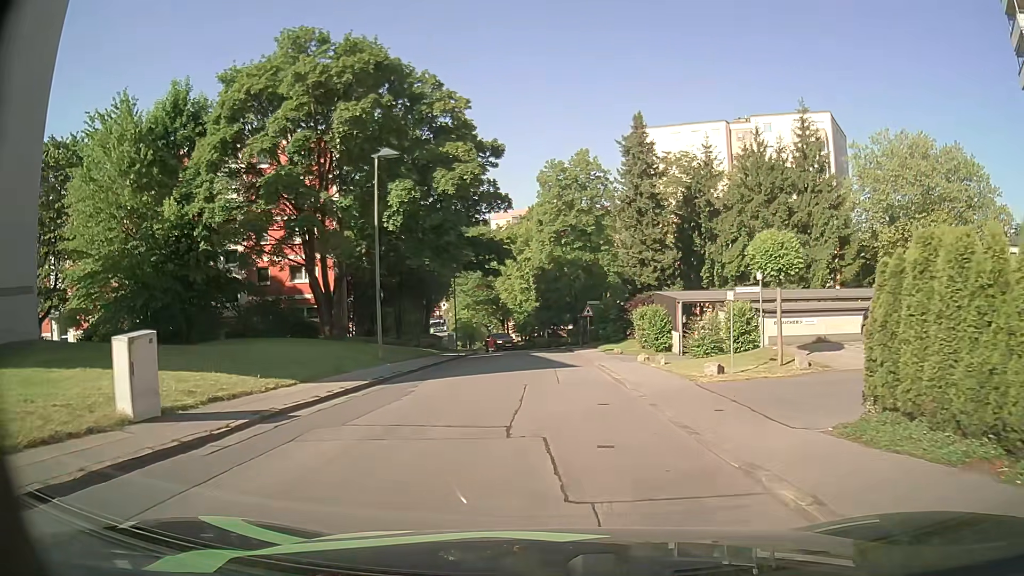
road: residential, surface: asphalt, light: Day
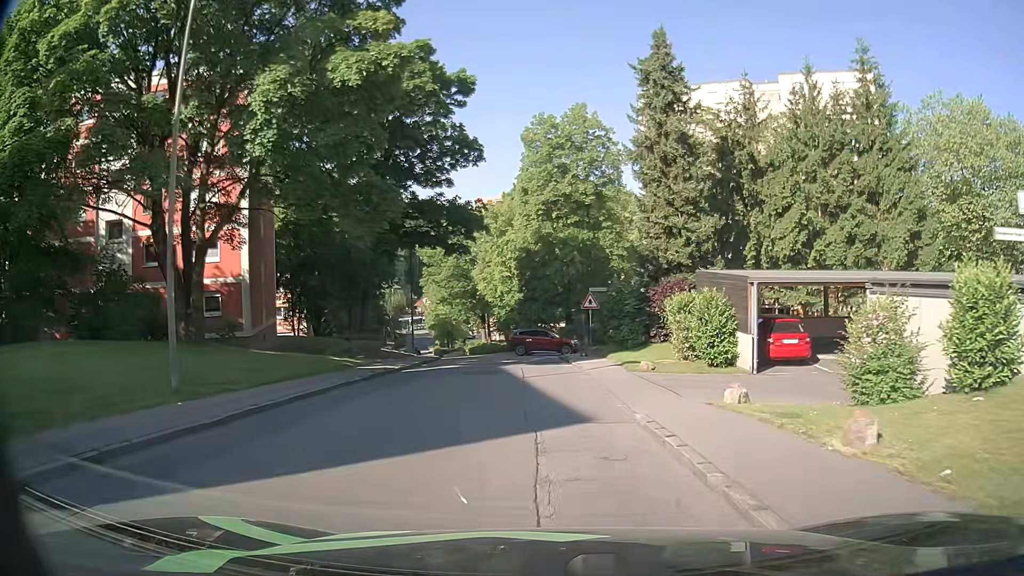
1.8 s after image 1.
(-0.2, +13.8) m; -1°
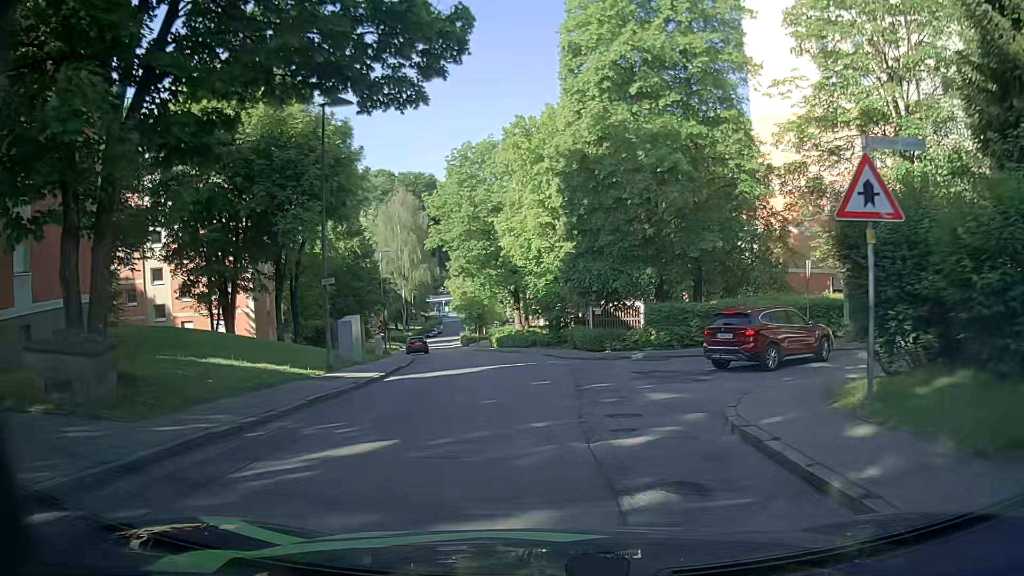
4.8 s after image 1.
(-0.8, +24.2) m; -3°
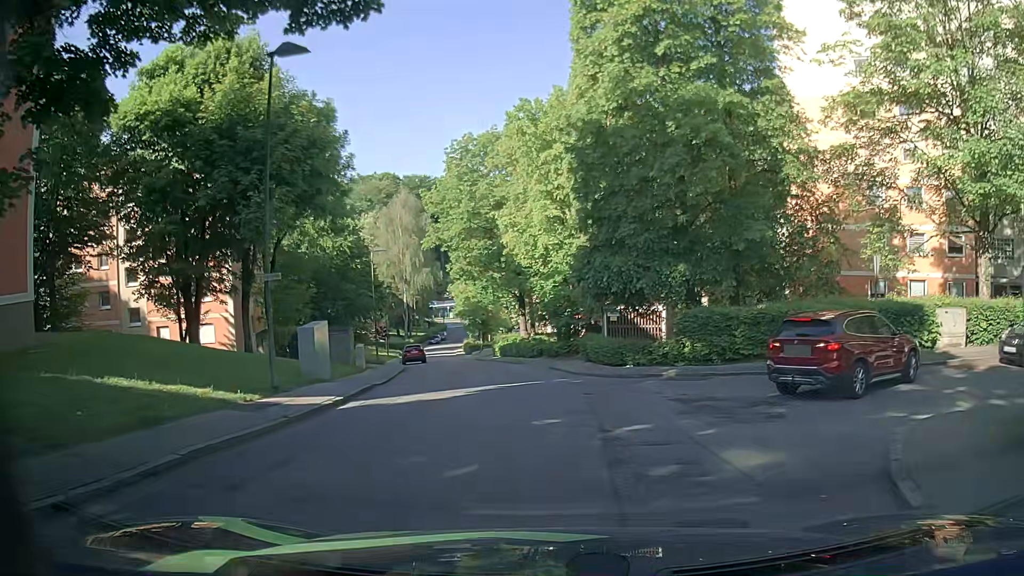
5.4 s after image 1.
(-0.2, +4.6) m; 0°
(0, +10) (-1, +20) (-3, +30) (-5, +40) (-7, +49) (-10, +59) (-12, +69) (-14, +79) (-16, +88) (-17, +98) m
